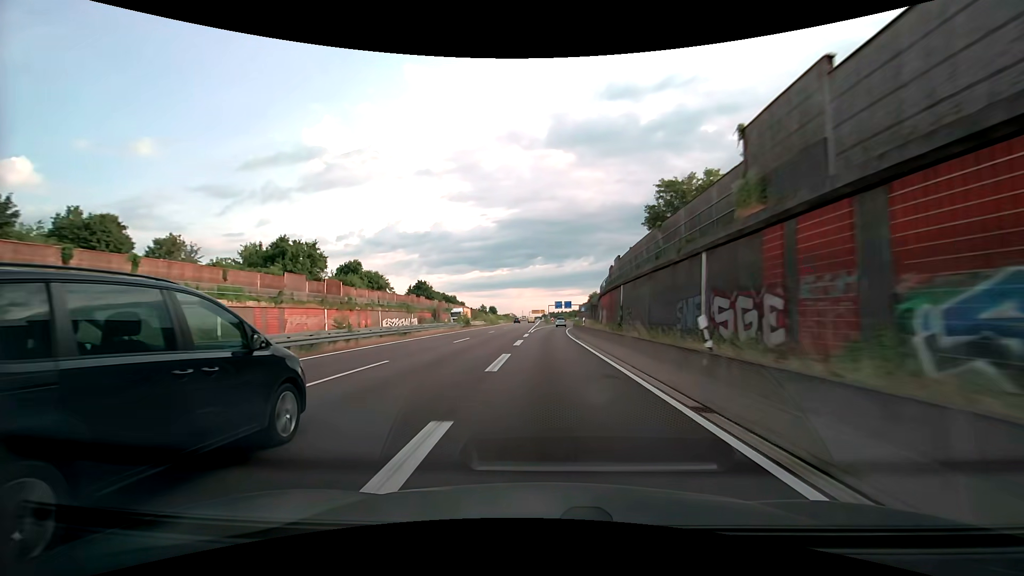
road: trunk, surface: asphalt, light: Day
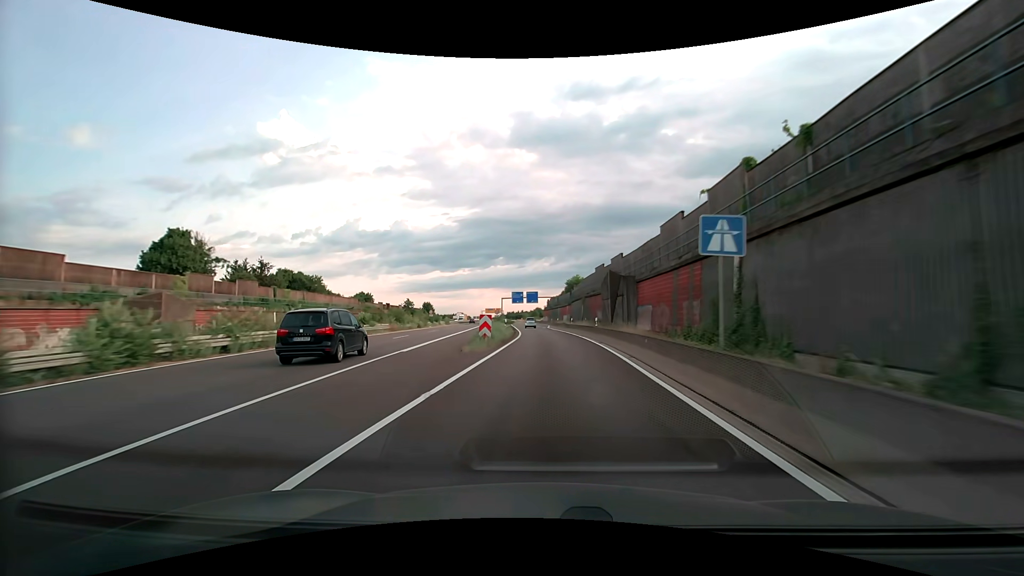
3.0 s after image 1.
(+2.7, +81.6) m; +4°
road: motorway_link
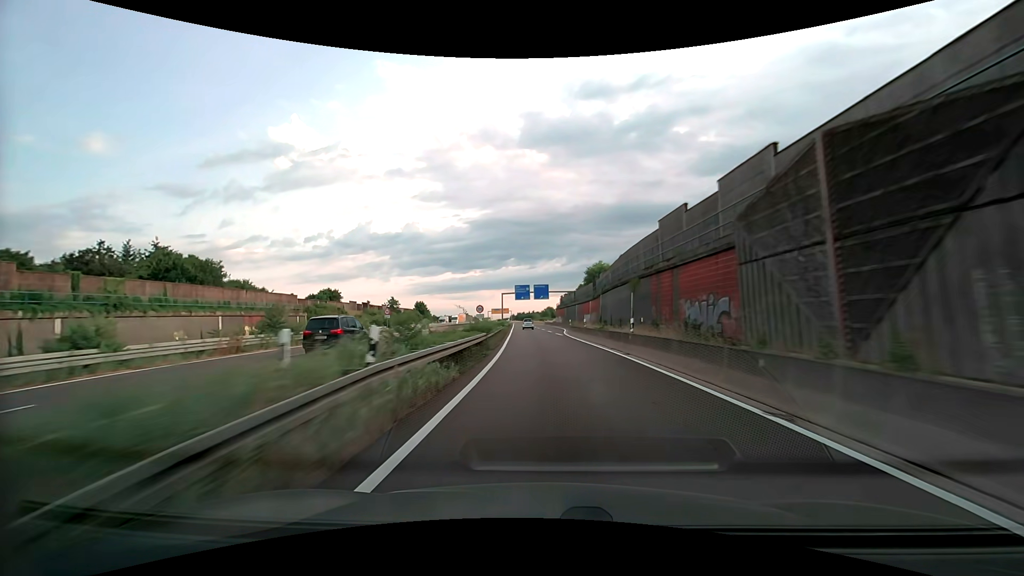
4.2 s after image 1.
(-0.1, +31.7) m; -1°
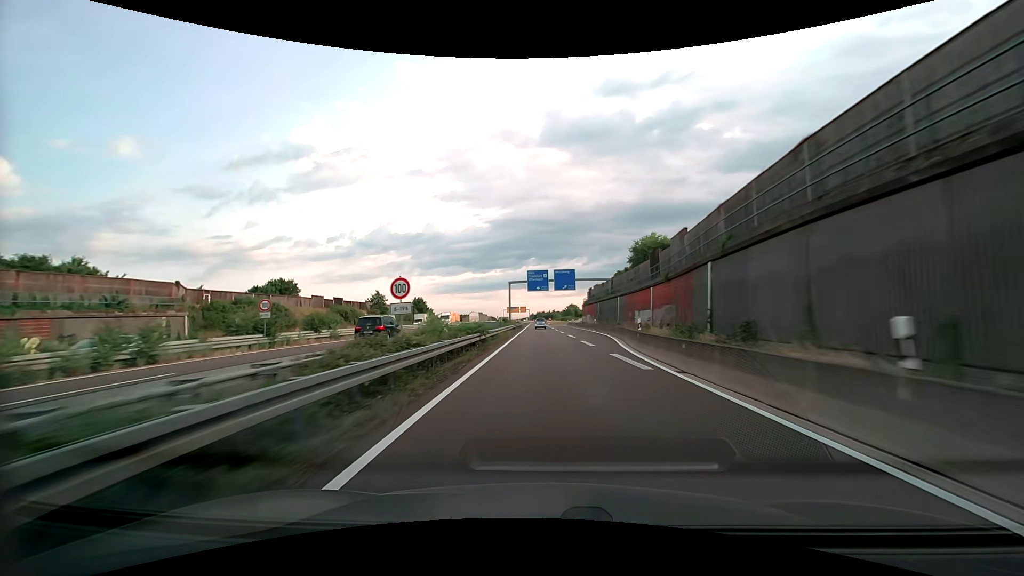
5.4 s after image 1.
(-0.6, +31.2) m; -2°
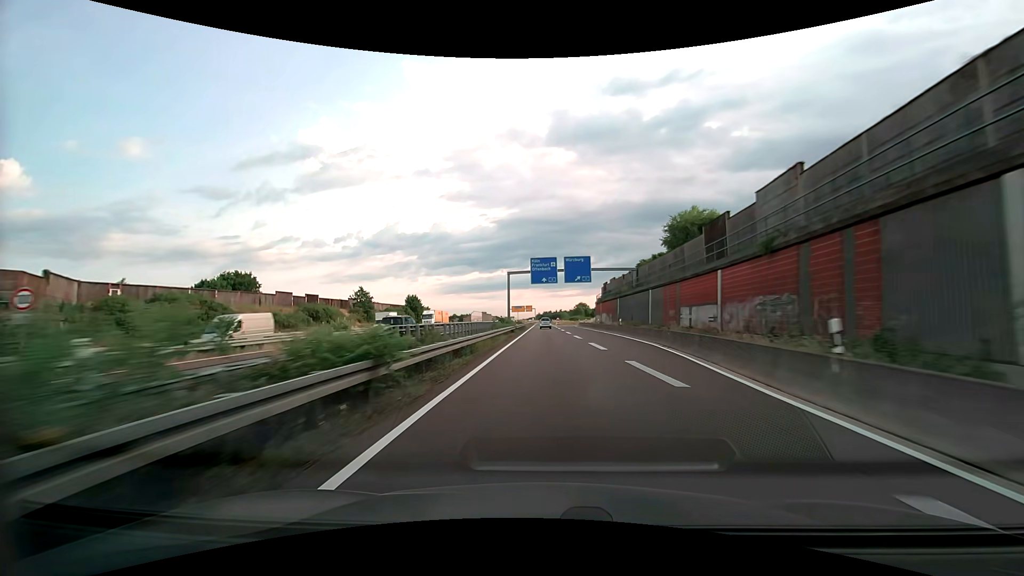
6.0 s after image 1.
(-0.1, +15.4) m; -1°
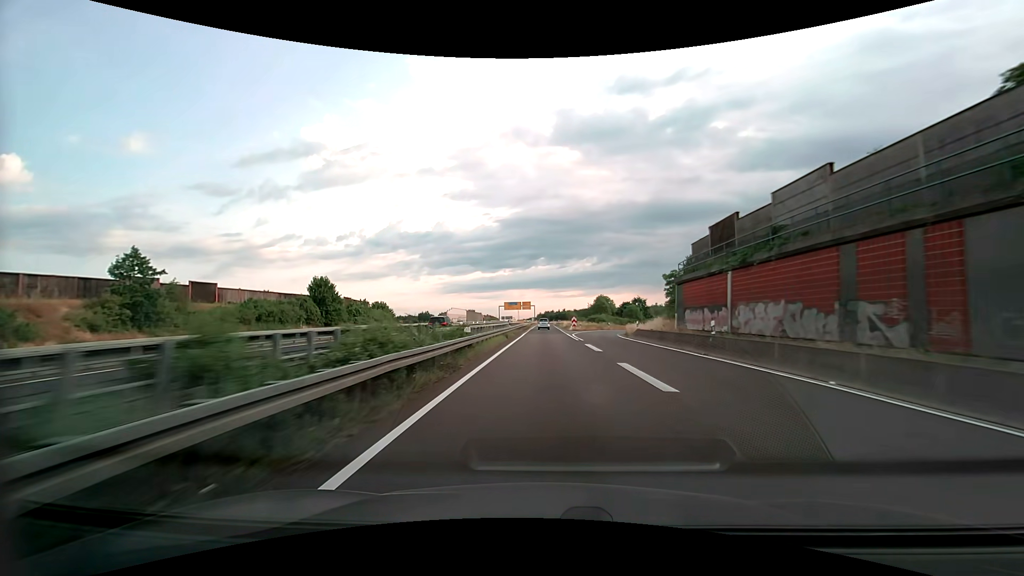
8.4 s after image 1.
(-0.3, +60.3) m; 0°
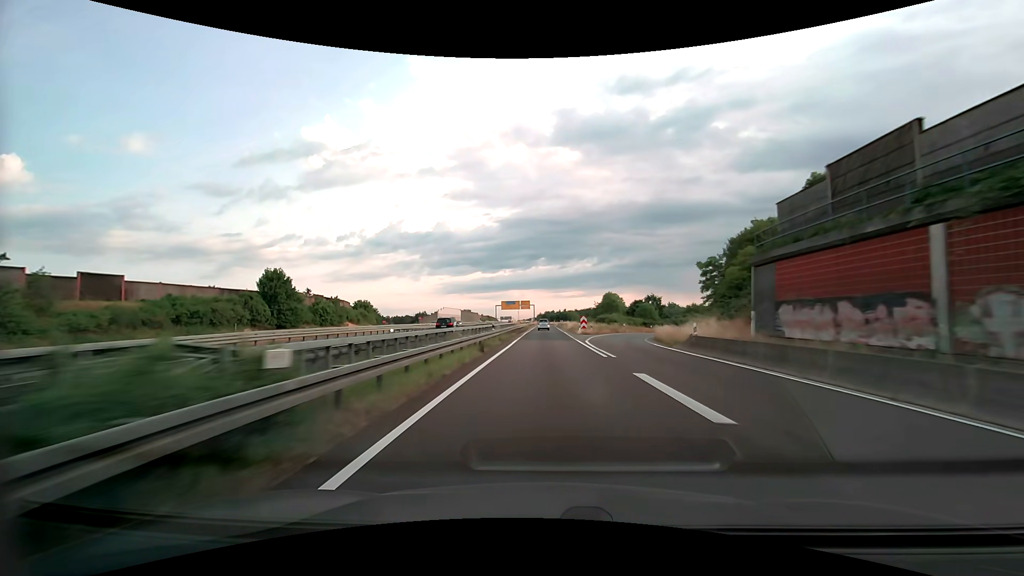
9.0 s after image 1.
(0.0, +14.8) m; 0°
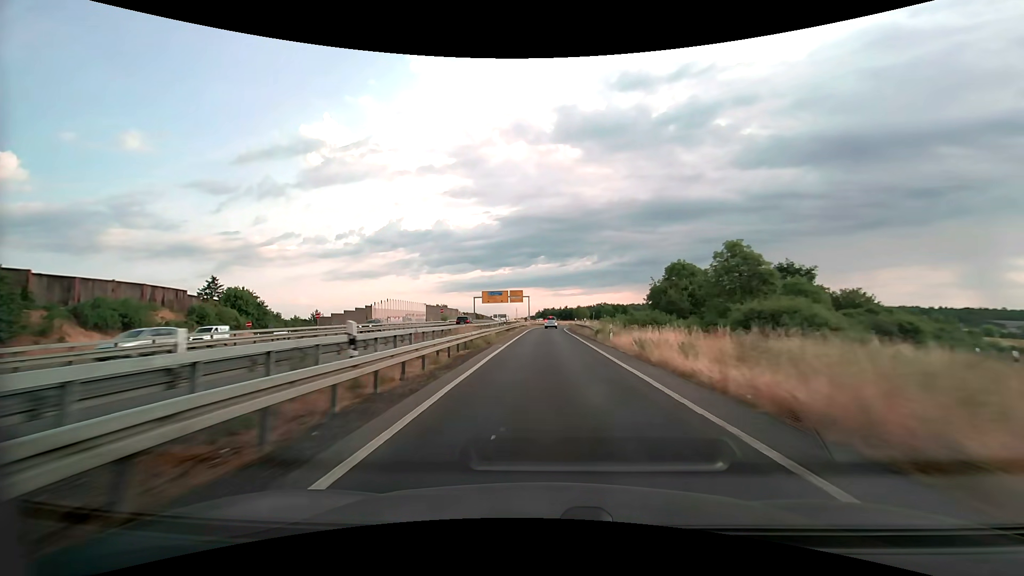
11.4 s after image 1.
(0.0, +57.8) m; 0°
(0, +10) (0, +20) (0, +30) (0, +40) (0, +50) (0, +60) (+1, +70) (+2, +80) (+4, +90) (+6, +100) m
